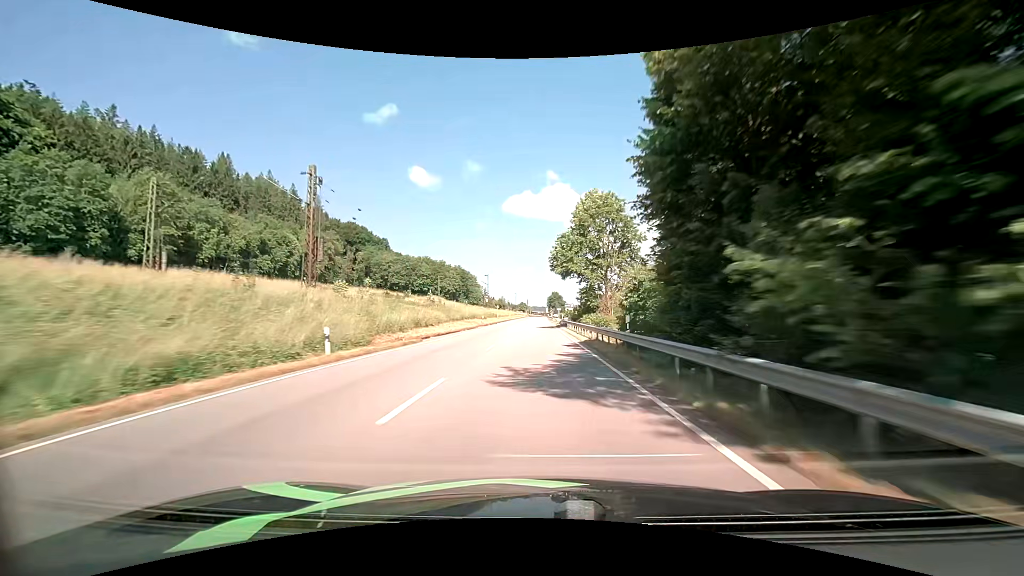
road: primary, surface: asphalt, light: Day
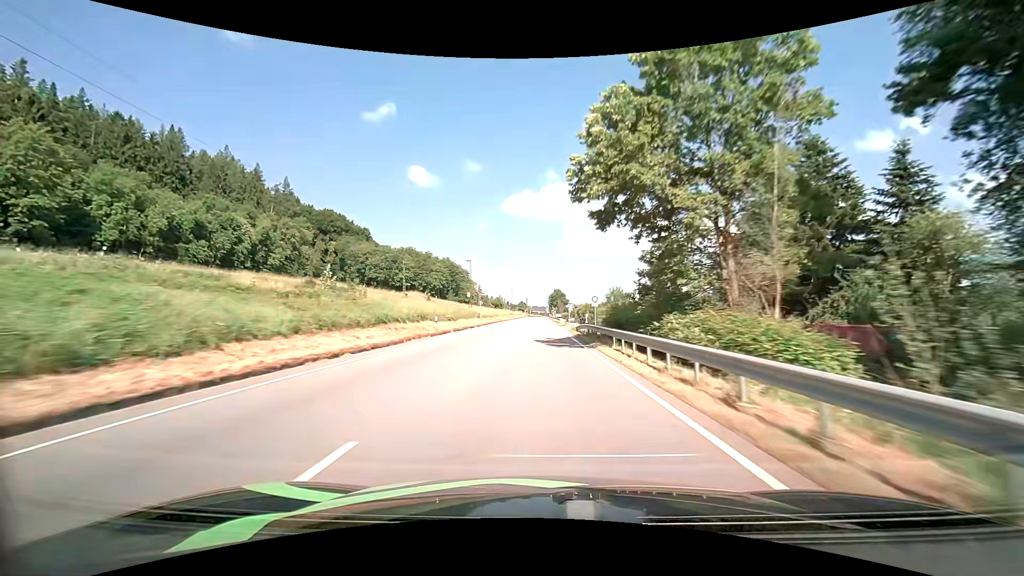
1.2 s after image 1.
(-0.1, +29.4) m; 0°
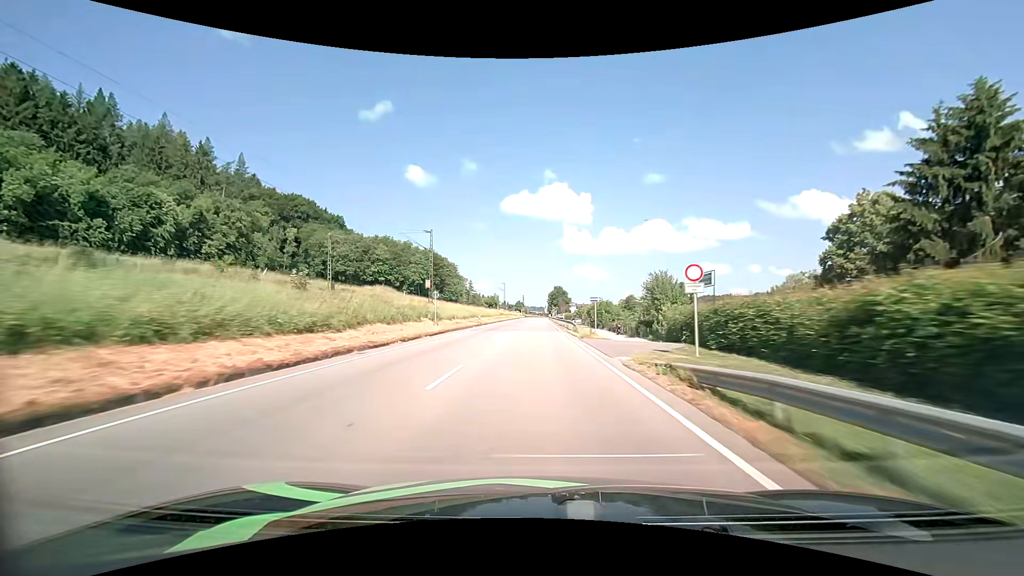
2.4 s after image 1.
(0.0, +29.0) m; 0°
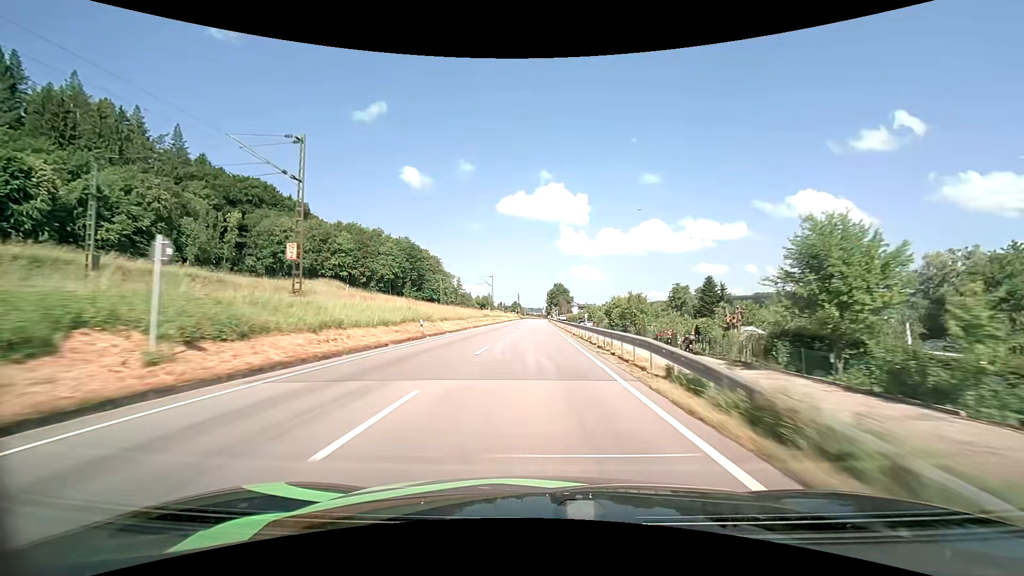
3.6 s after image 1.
(+0.1, +28.6) m; 0°
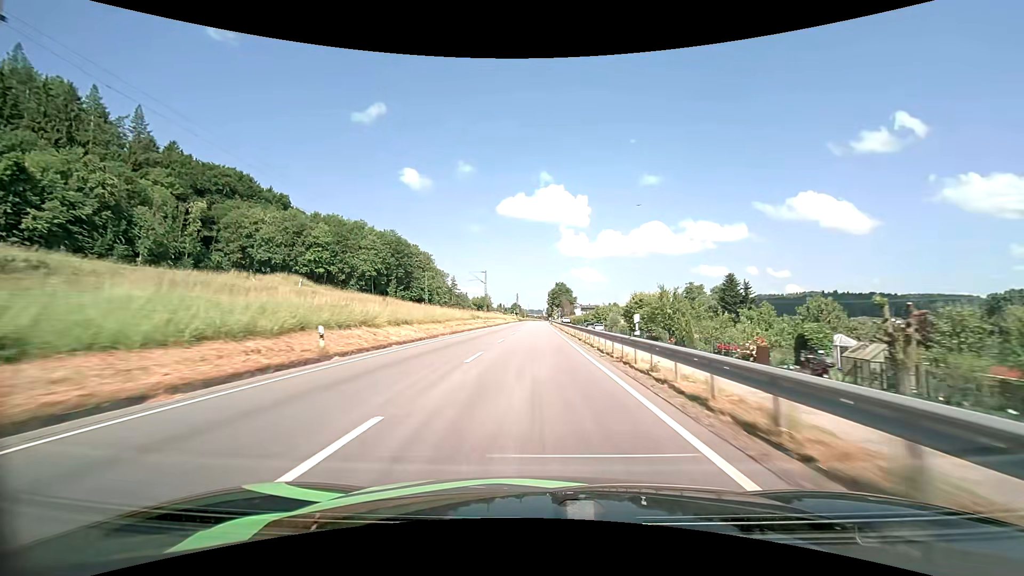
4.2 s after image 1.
(0.0, +14.3) m; 0°
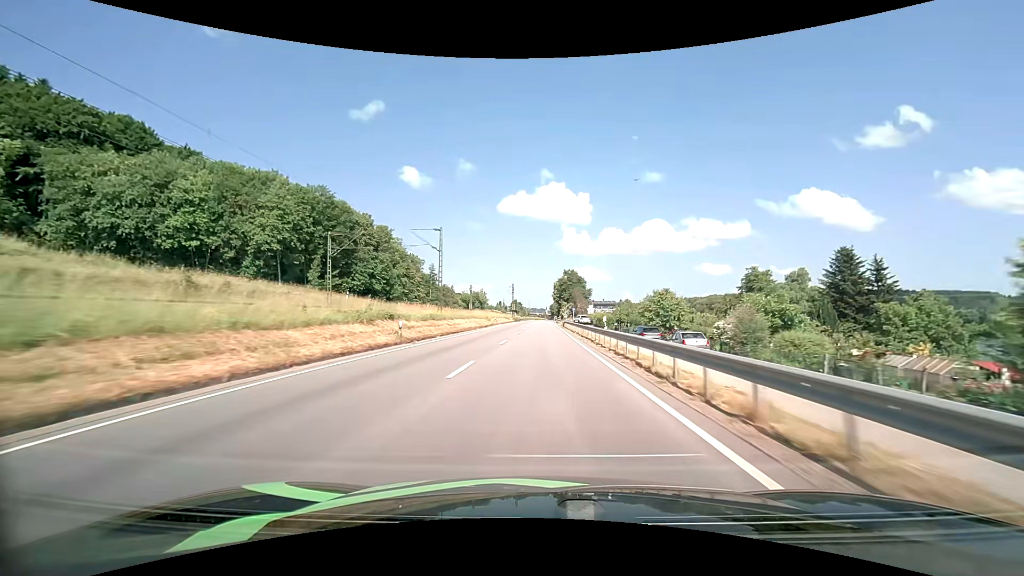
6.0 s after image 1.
(0.0, +43.2) m; 0°
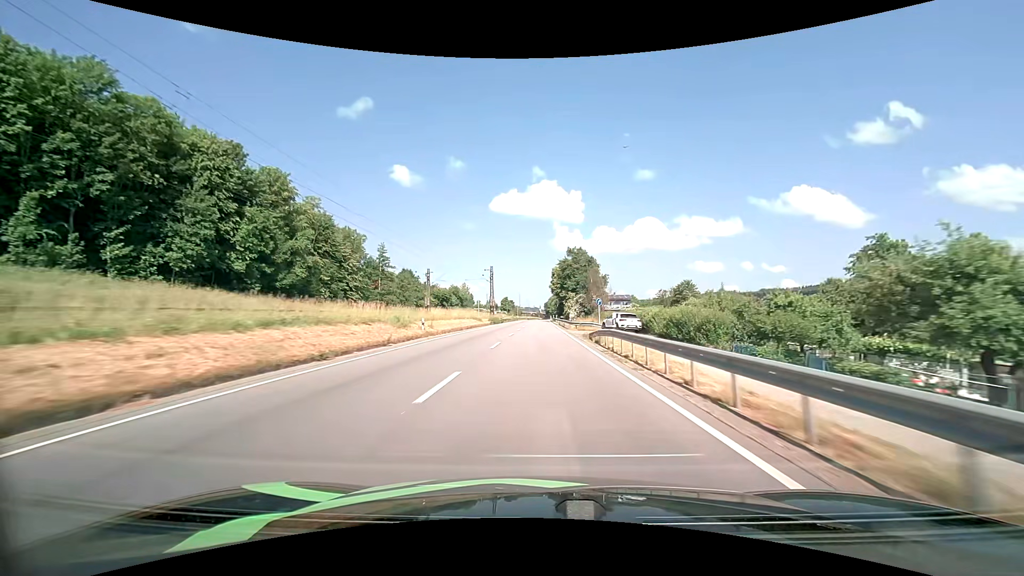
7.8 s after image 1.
(+0.3, +43.3) m; +1°
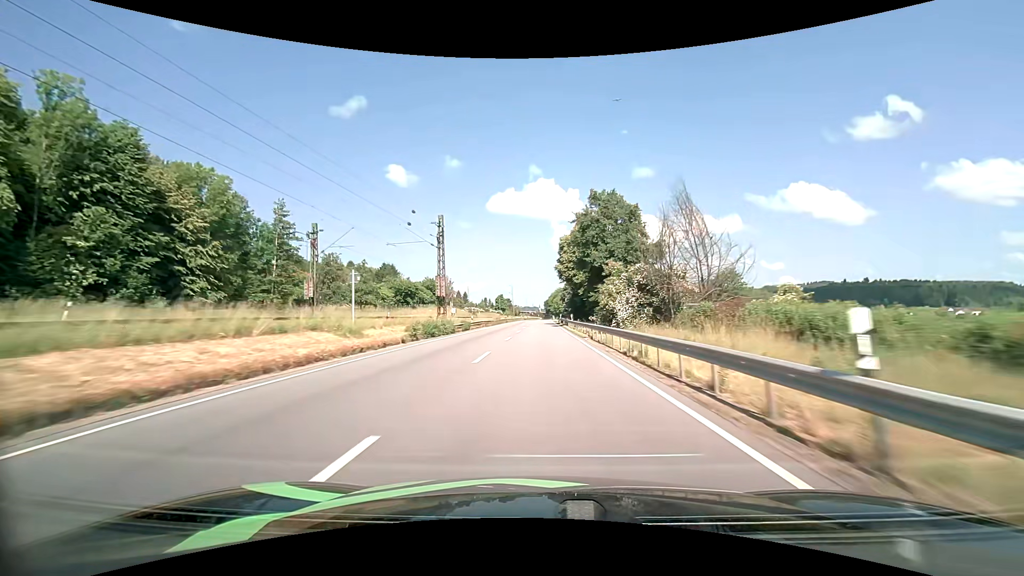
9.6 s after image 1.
(+0.1, +42.9) m; 0°
(0, +10) (0, +20) (0, +30) (0, +40) (0, +50) (0, +60) (0, +70) (0, +80) (0, +90) (0, +100) m
